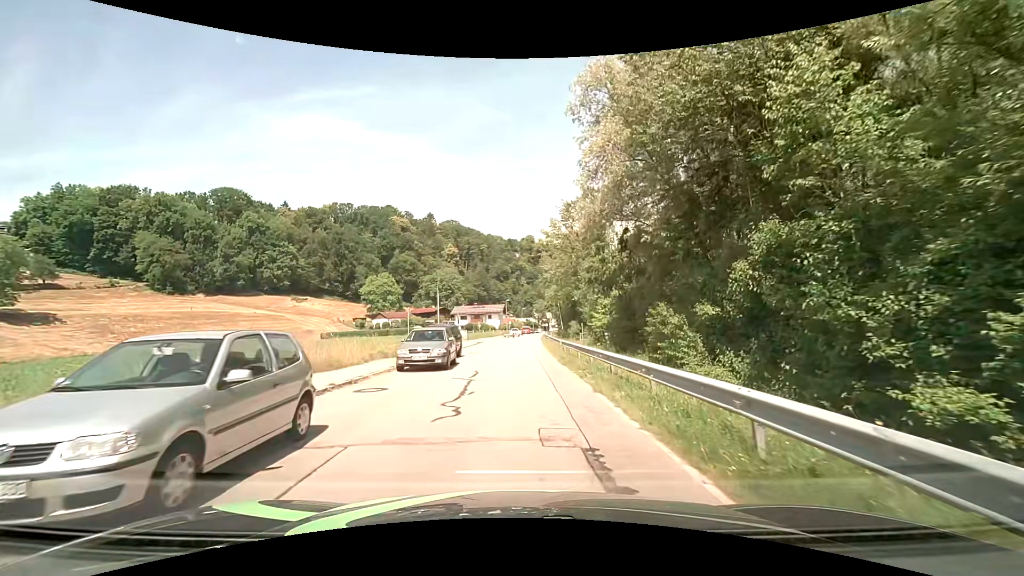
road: residential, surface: asphalt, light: Day
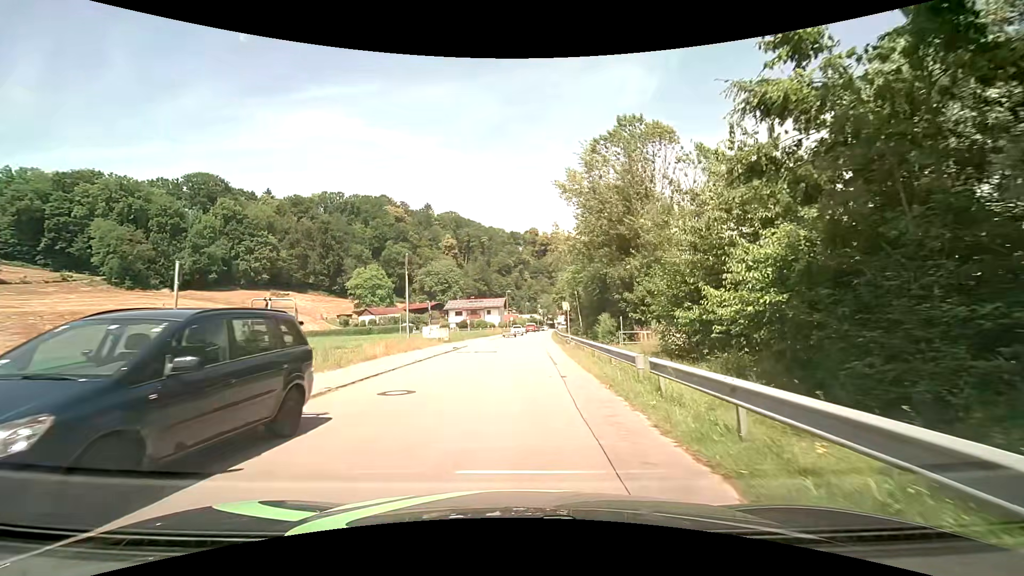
(0.0, +19.3) m; -1°
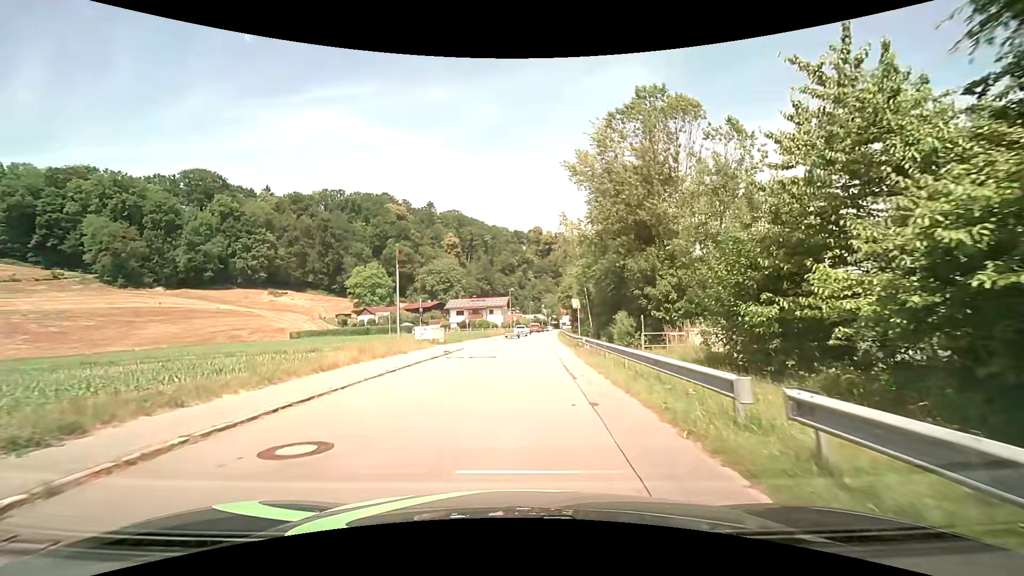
(0.0, +4.9) m; +1°
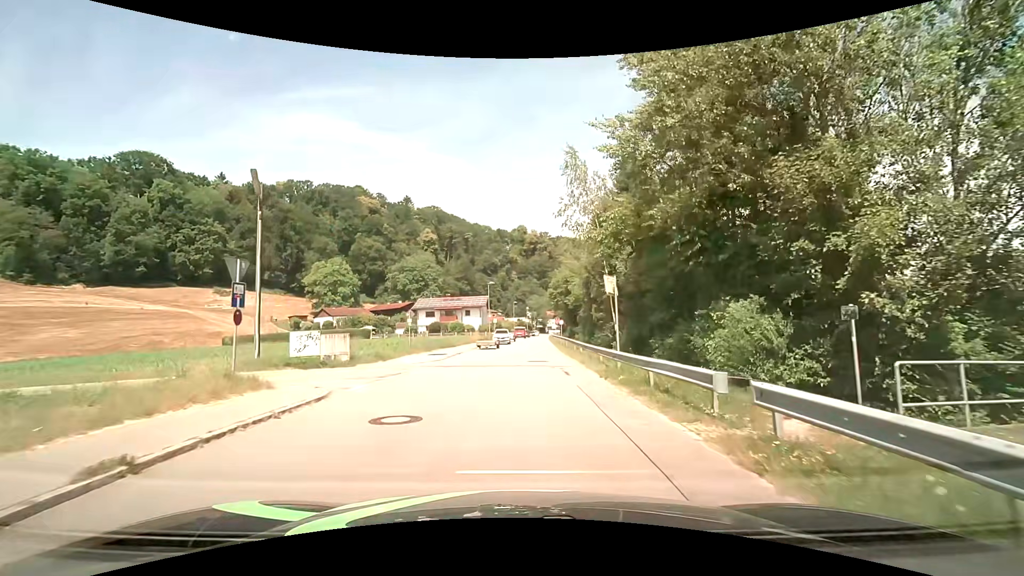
(-0.1, +19.6) m; +1°
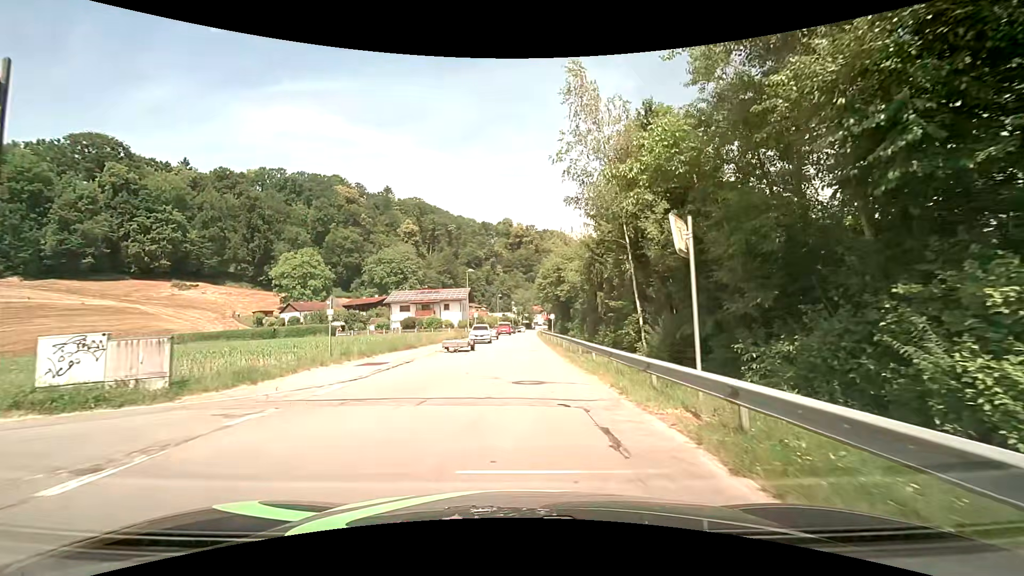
(+0.2, +9.8) m; +2°
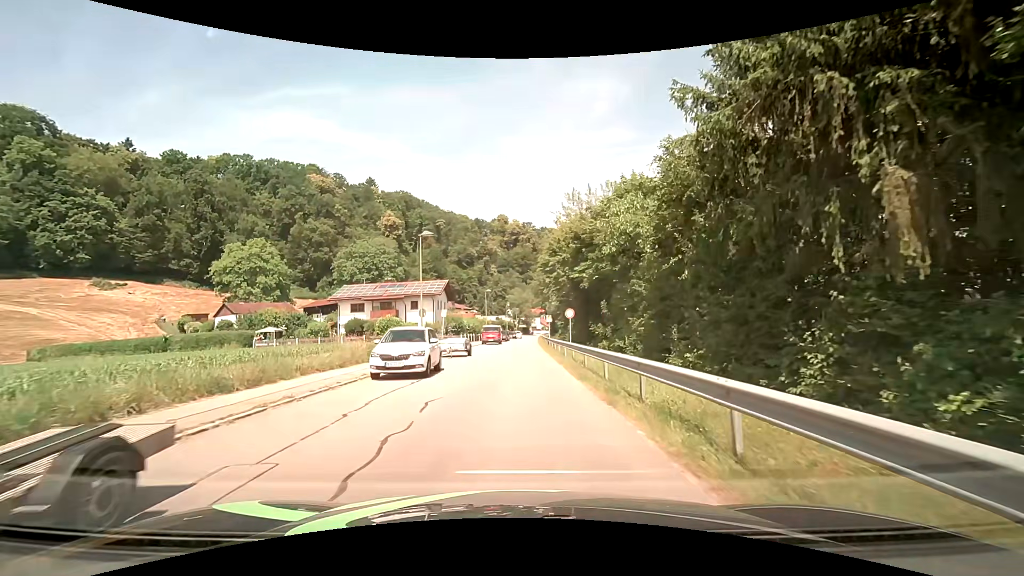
(+0.2, +24.7) m; +1°
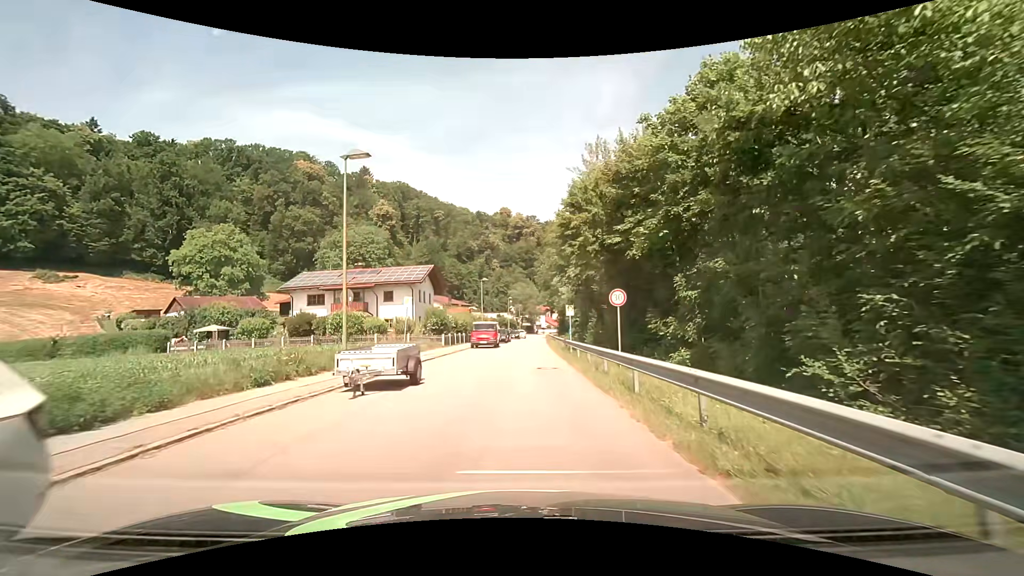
(-0.1, +14.9) m; -1°
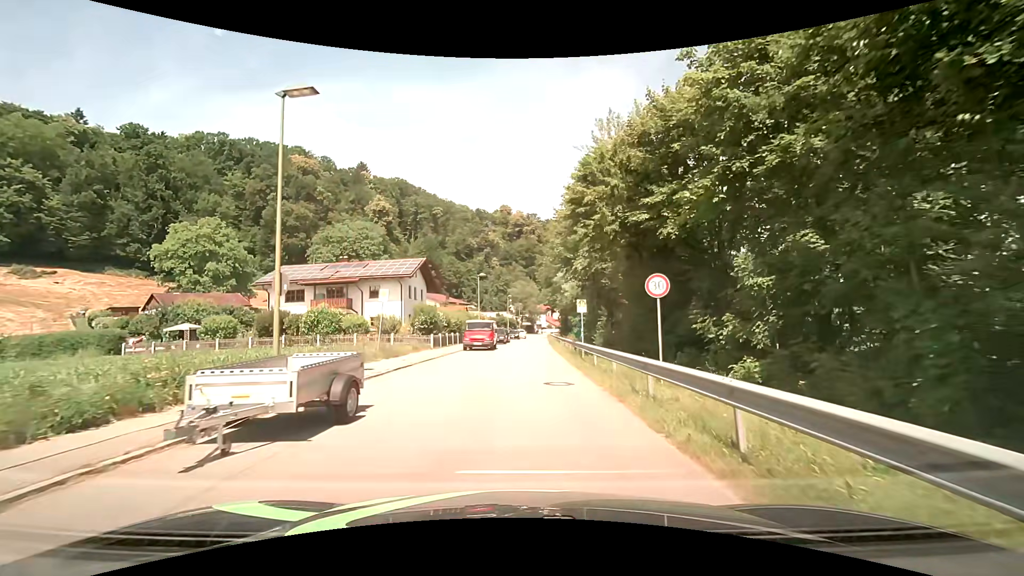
(+0.1, +5.0) m; +1°
(0, +10) (0, +20) (0, +30) (+1, +40) (+1, +50) (+1, +60) (+2, +70) (+2, +80) (+3, +90) (+3, +100) m
